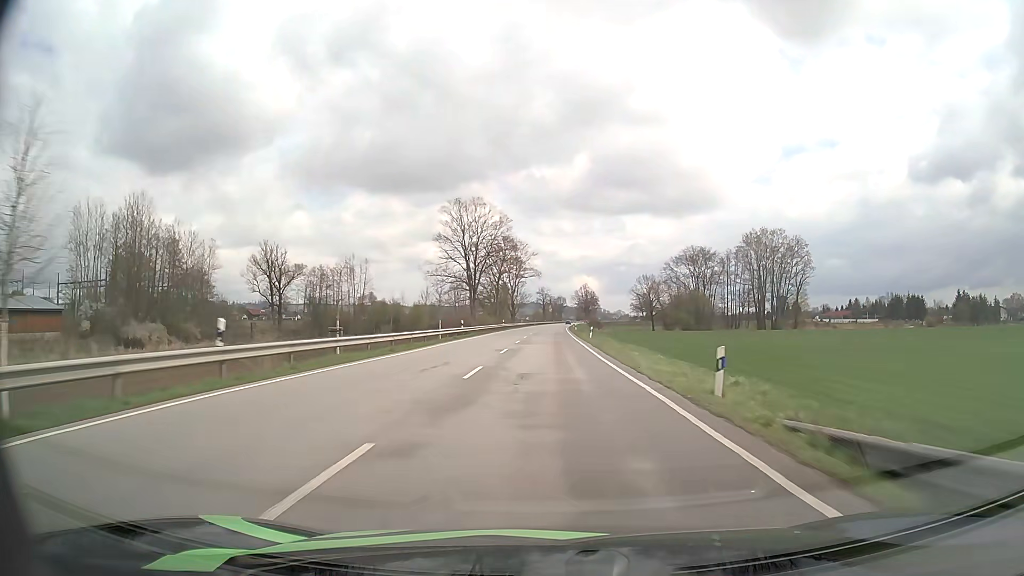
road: primary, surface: asphalt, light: Day
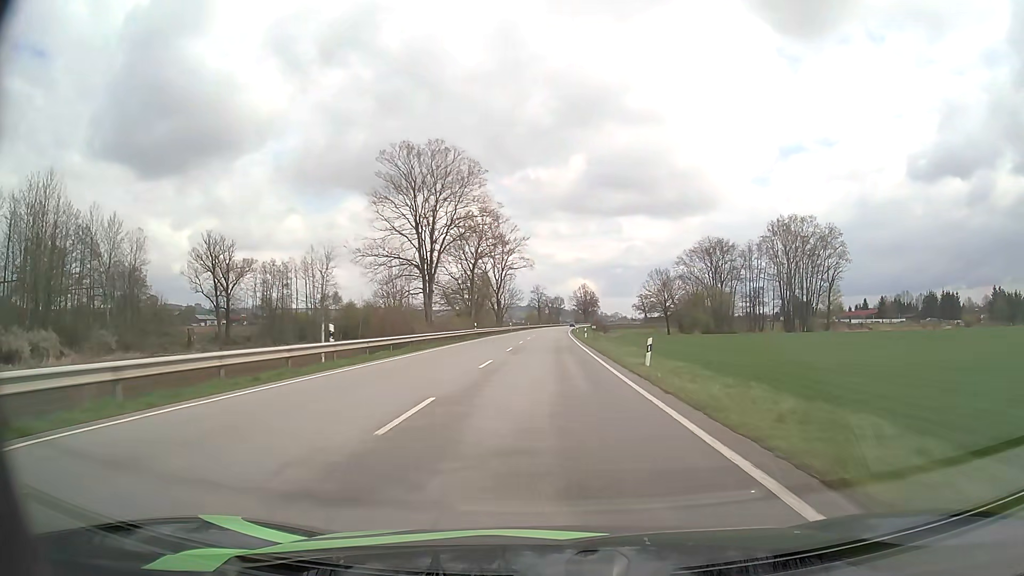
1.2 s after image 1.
(+0.1, +31.9) m; 0°
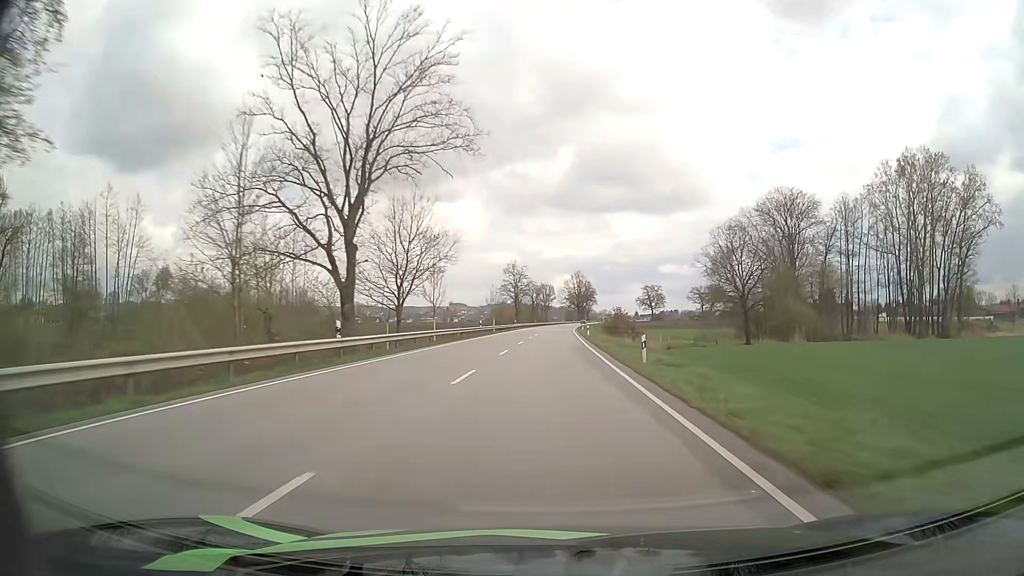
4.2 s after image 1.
(+0.7, +79.8) m; +1°
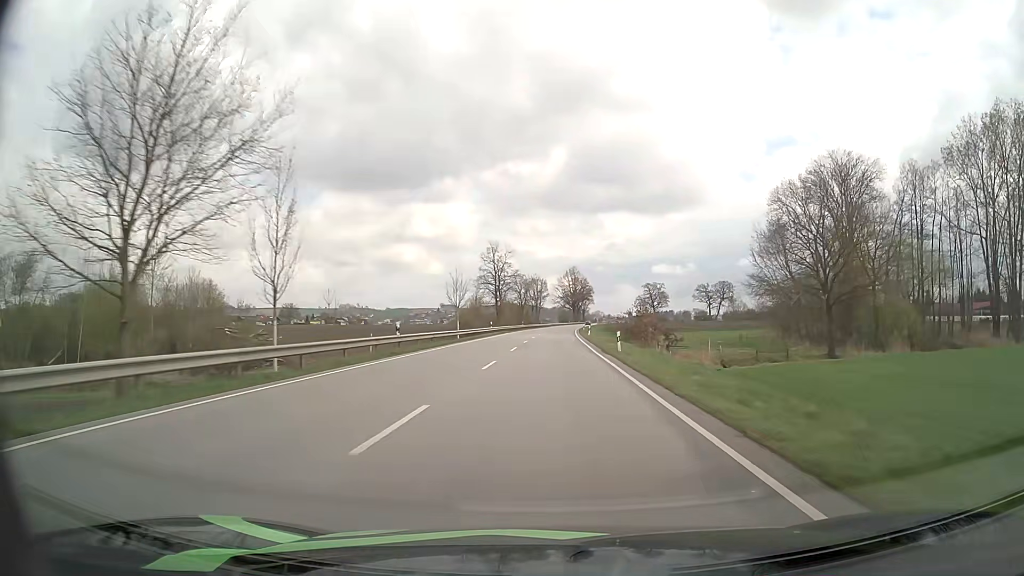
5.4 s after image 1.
(+0.2, +32.0) m; +1°
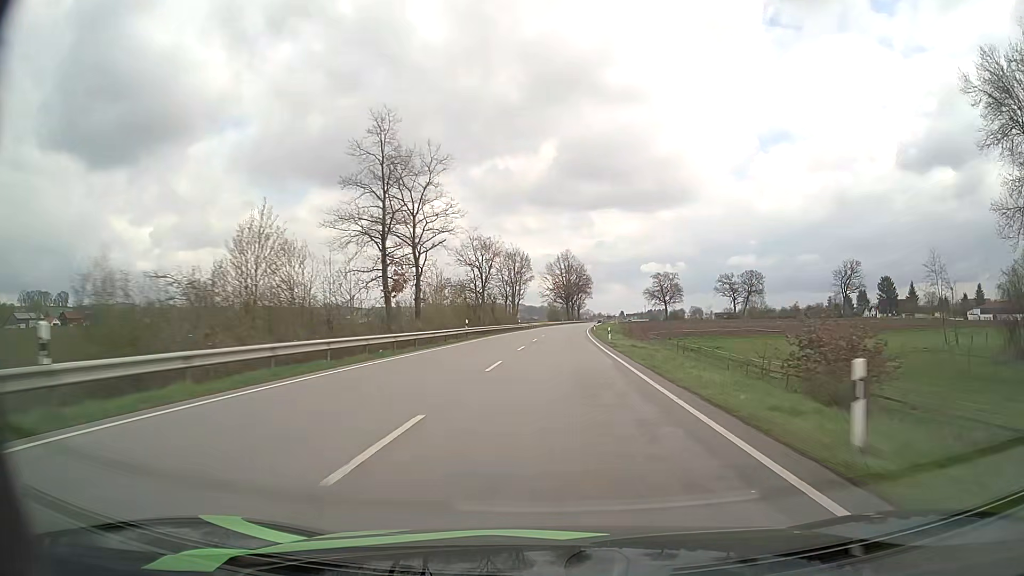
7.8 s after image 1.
(+0.7, +62.6) m; +1°
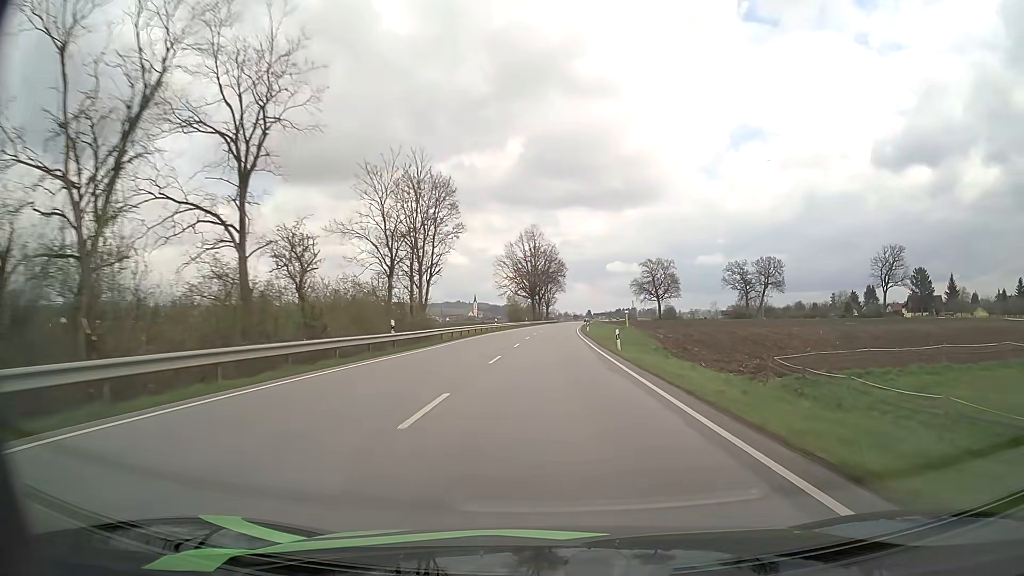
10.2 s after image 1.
(+1.3, +58.2) m; +3°
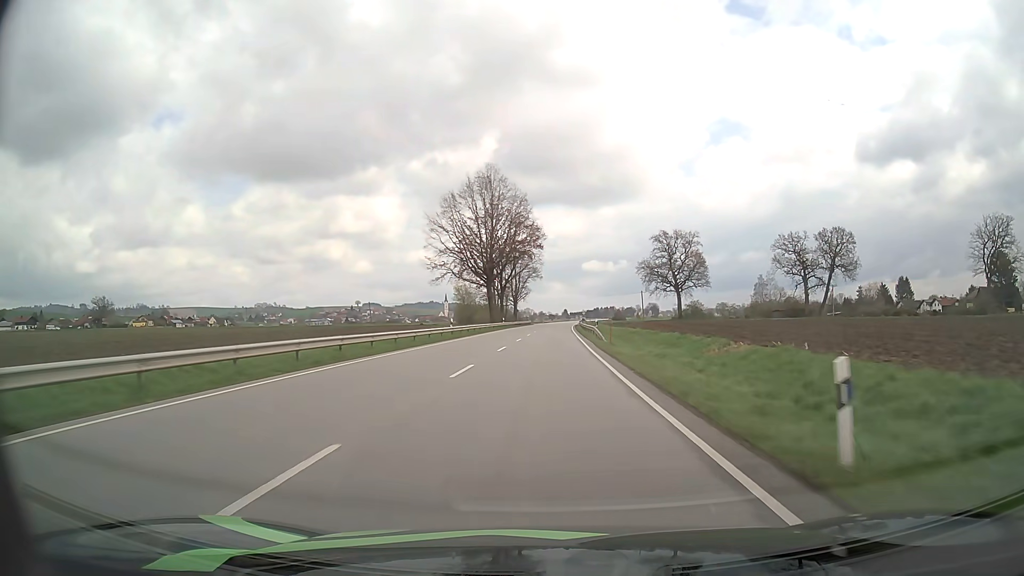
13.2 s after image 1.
(+1.2, +65.3) m; +2°
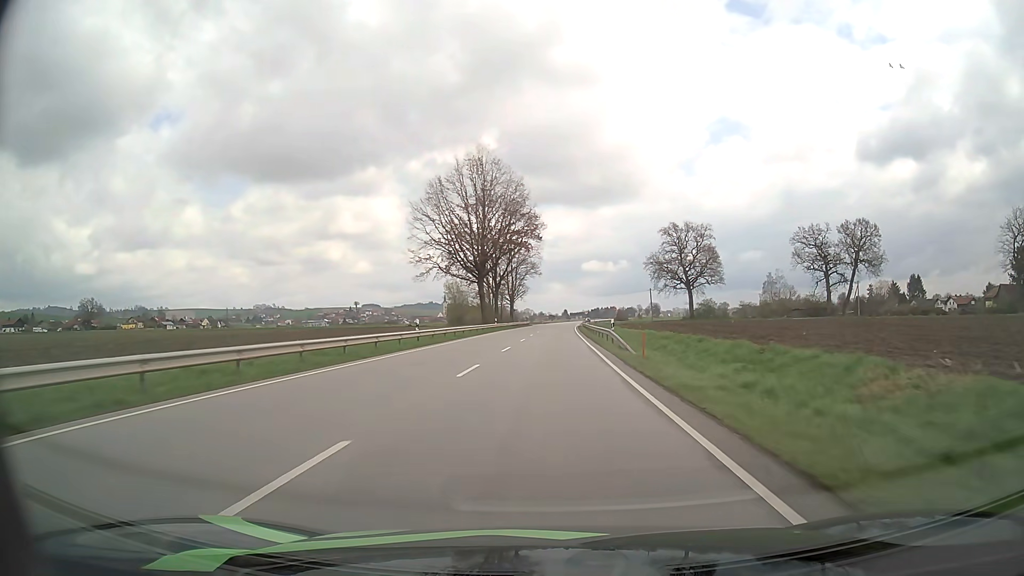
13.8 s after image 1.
(0.0, +12.0) m; 0°
